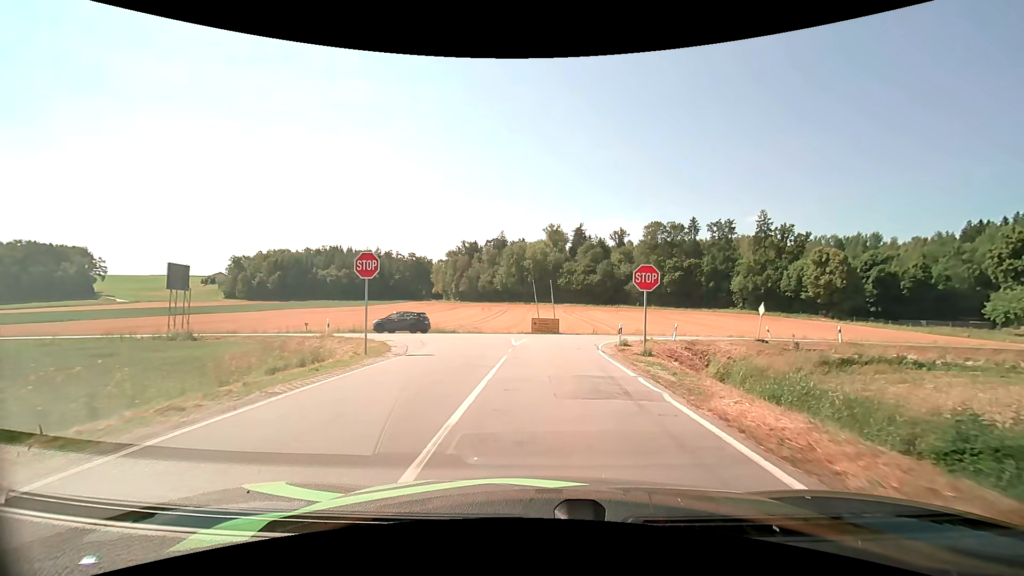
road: tertiary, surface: asphalt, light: Day
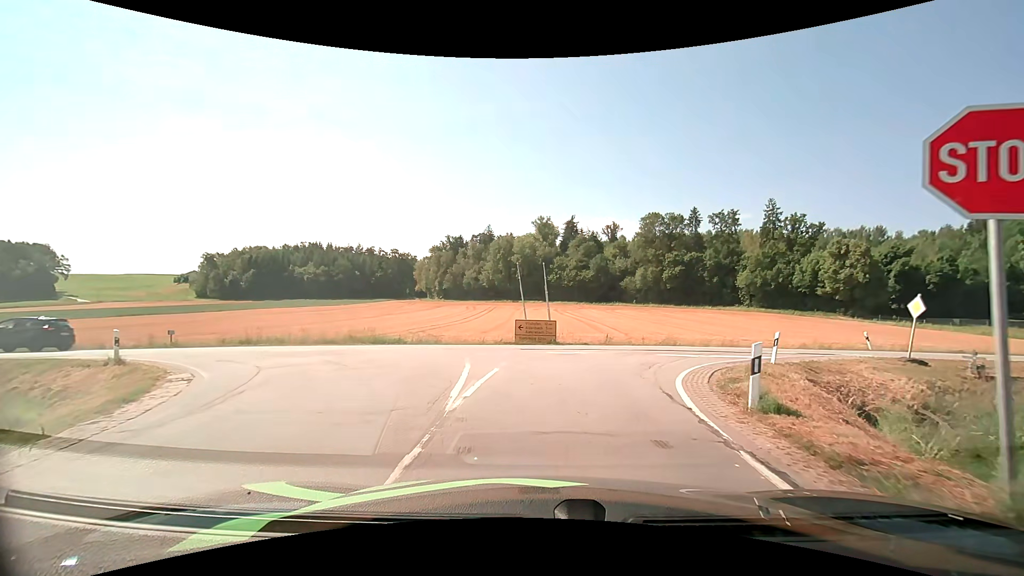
(+0.1, +13.0) m; +1°
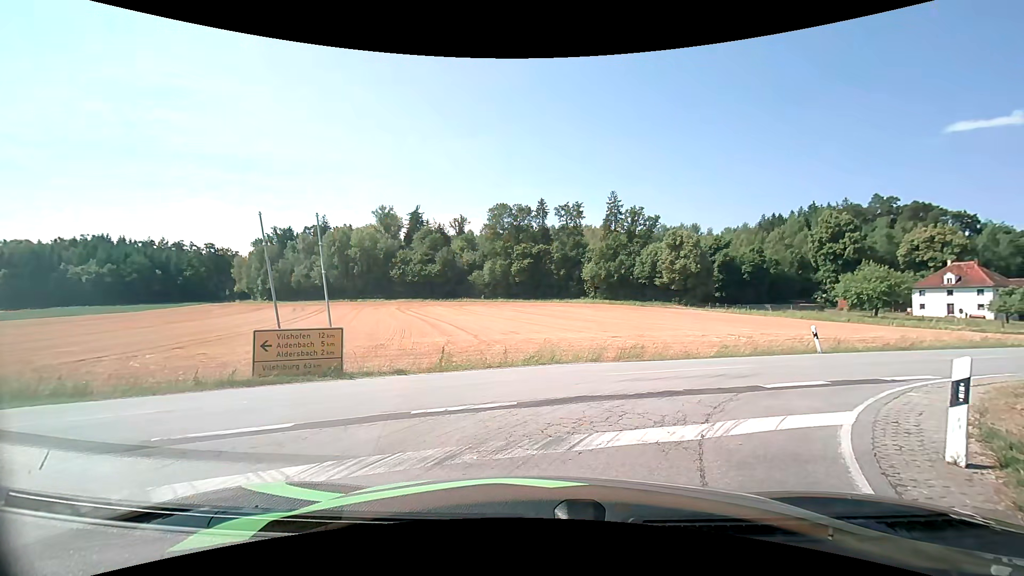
(+1.4, +12.1) m; +16°
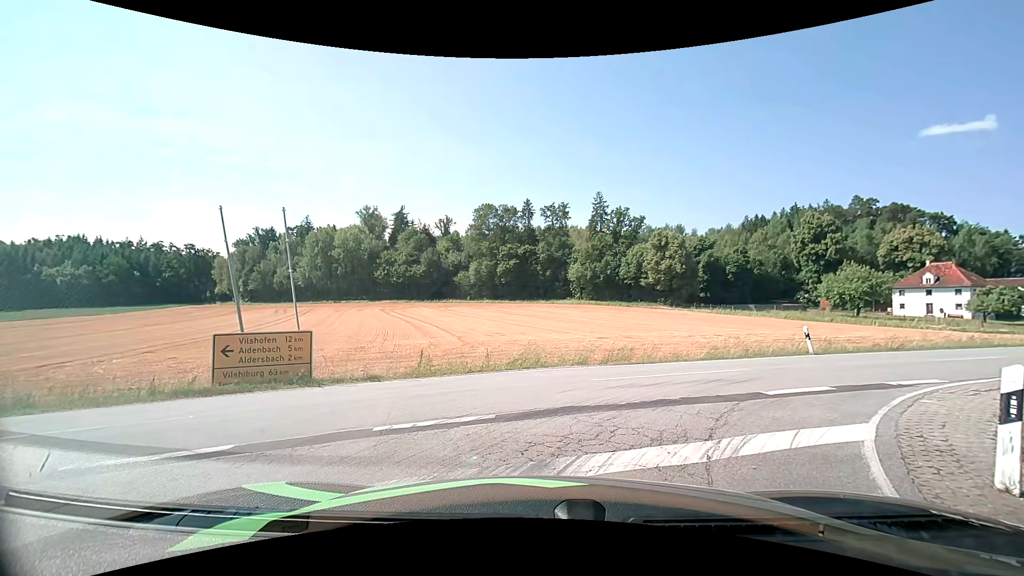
(0.0, +0.8) m; +2°
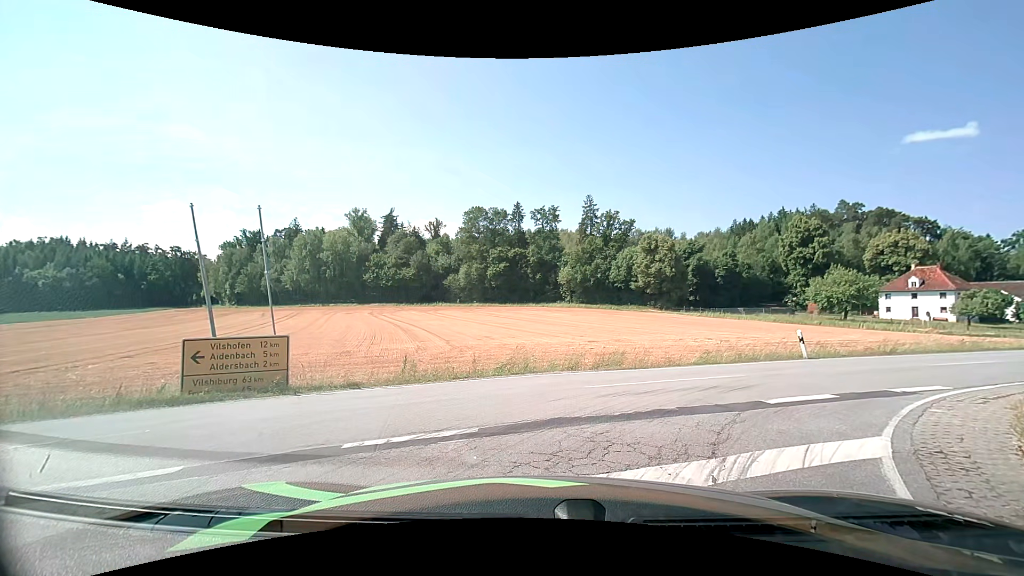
(0.0, +0.5) m; 0°
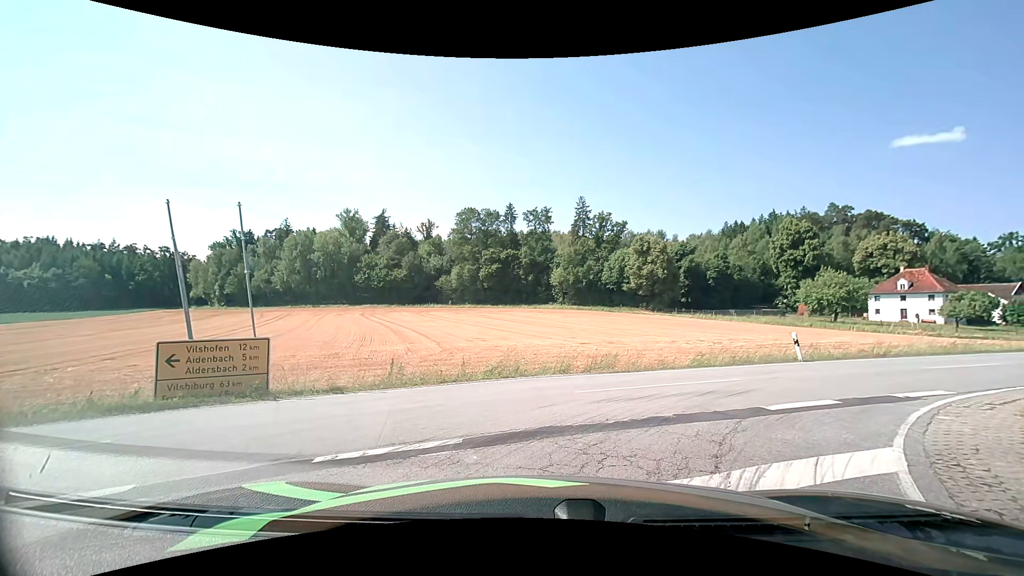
(0.0, +0.4) m; 0°
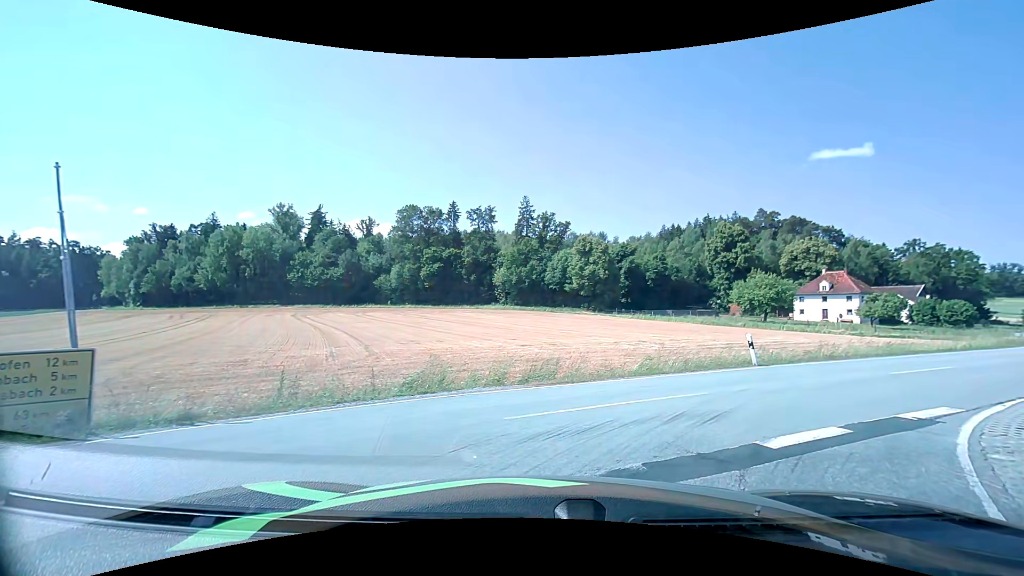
(+0.2, +2.6) m; +9°
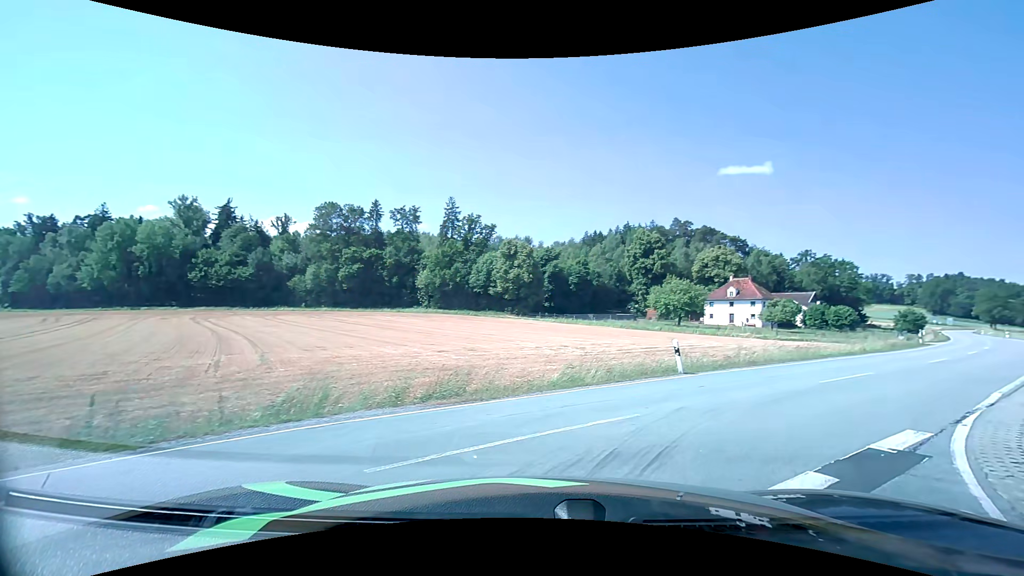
(+0.1, +2.1) m; +9°
(+3, +9) (+10, +16) (+17, +23) (+24, +30) (+31, +38) (+38, +45) (+44, +53) (+50, +61) (+57, +69) (+63, +77) m
